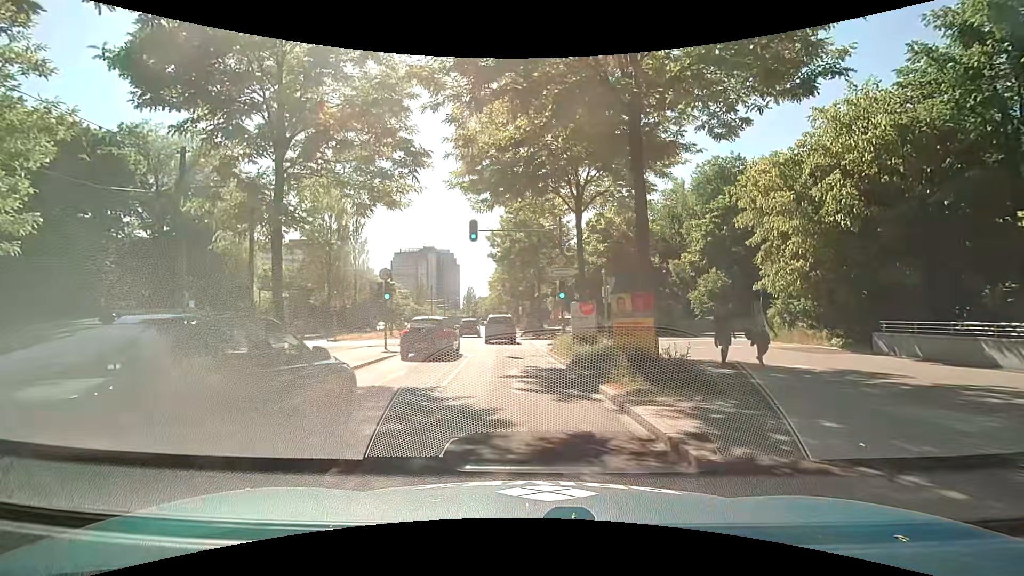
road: secondary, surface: asphalt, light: Day
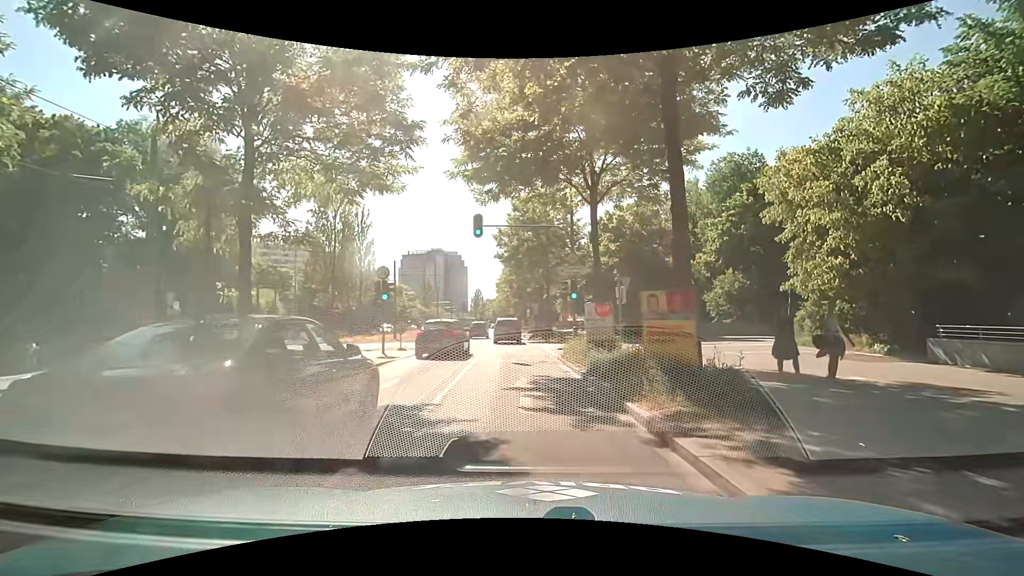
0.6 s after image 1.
(+0.1, +1.9) m; +1°
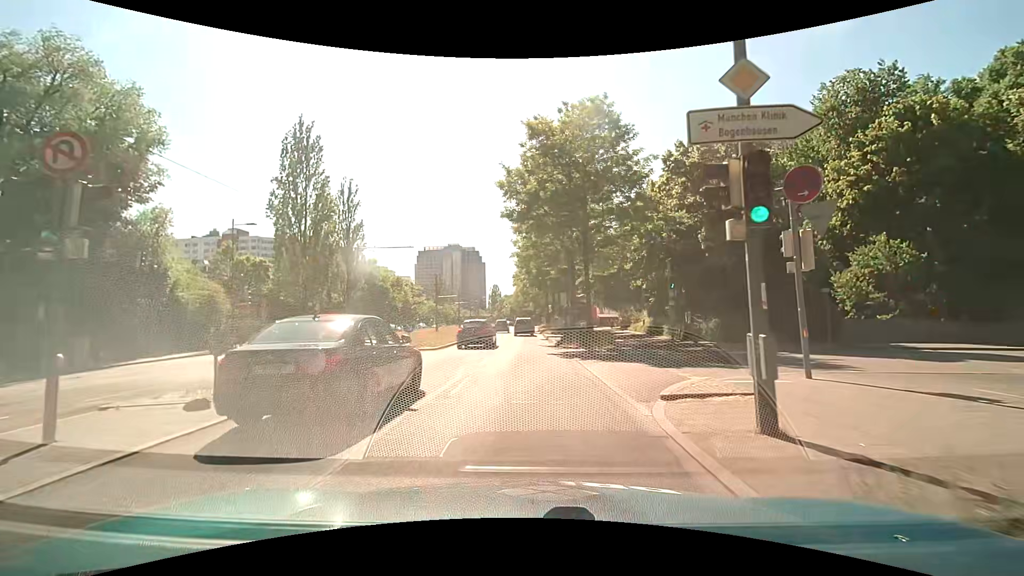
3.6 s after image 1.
(-0.3, +16.5) m; -2°
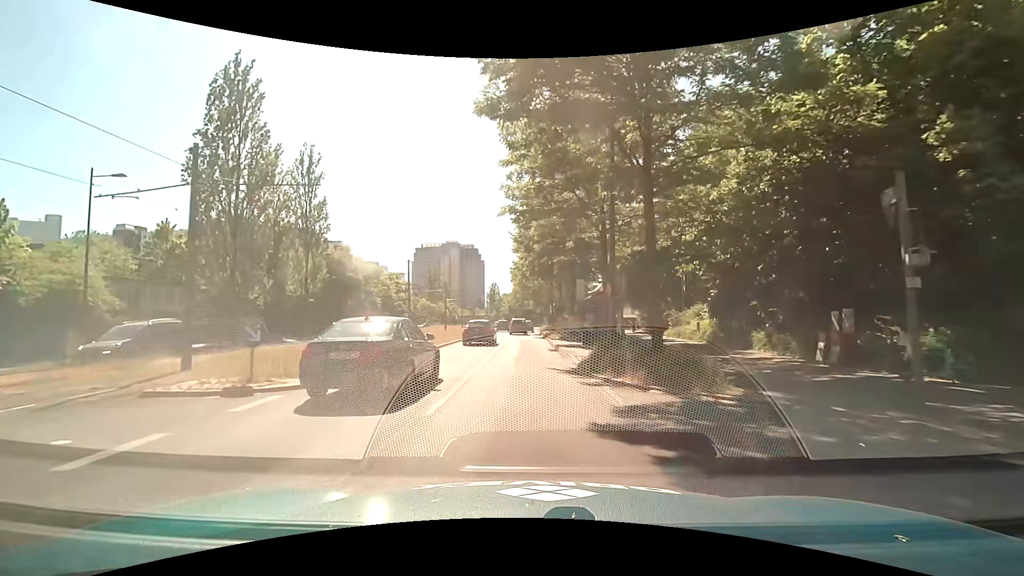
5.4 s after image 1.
(0.0, +13.8) m; -1°
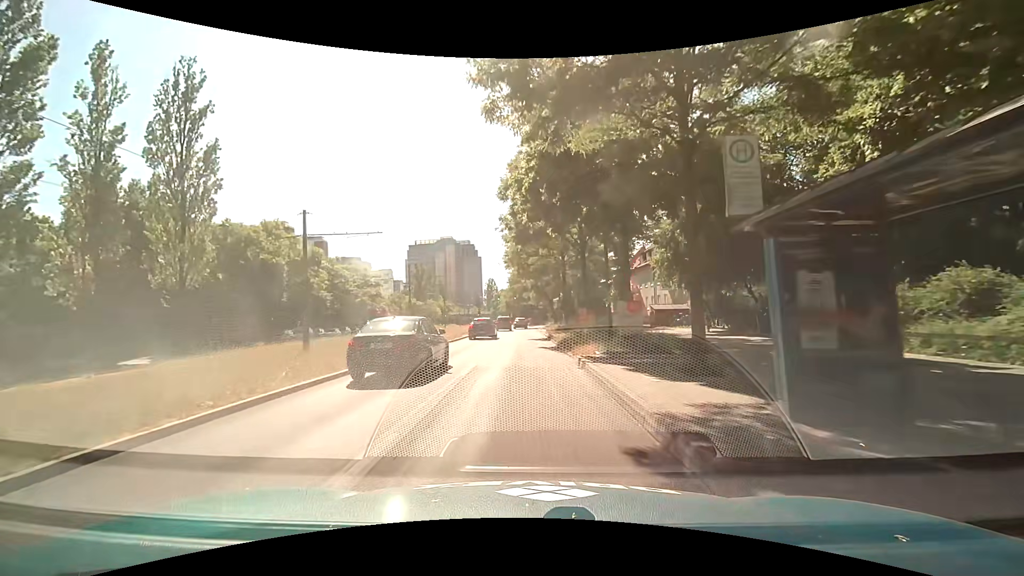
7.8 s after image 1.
(+0.4, +21.4) m; +2°
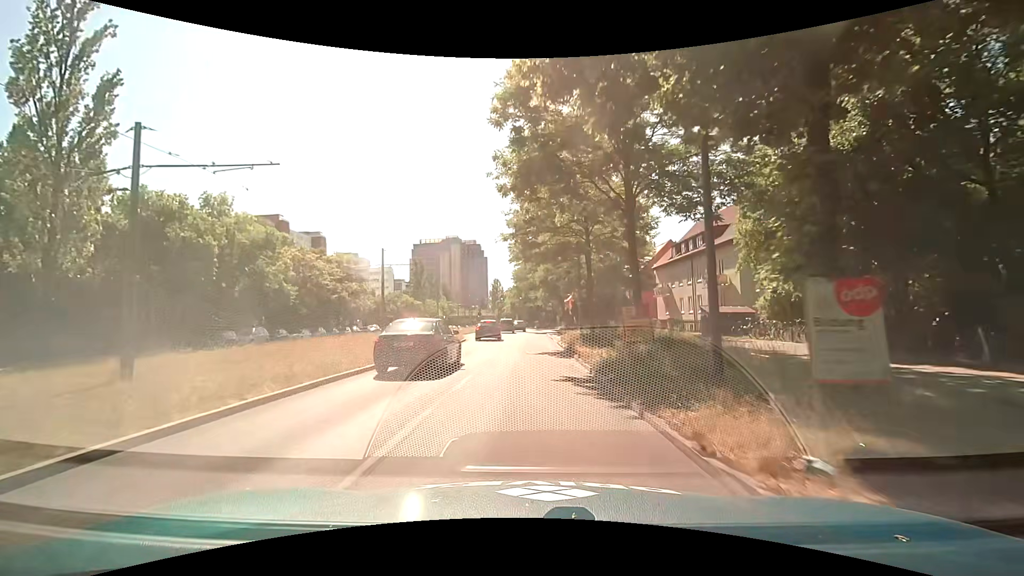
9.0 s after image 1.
(-0.2, +11.5) m; -1°
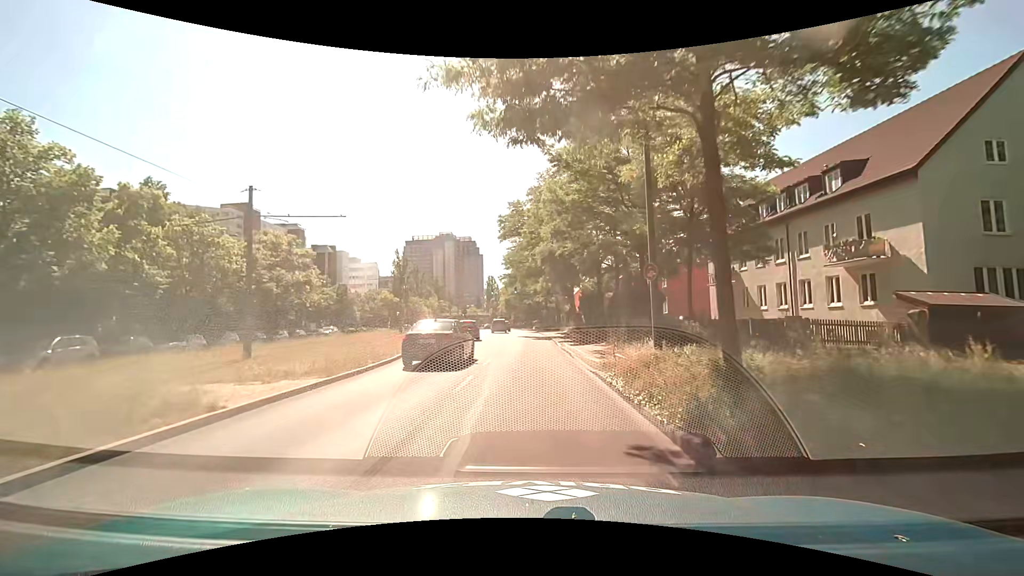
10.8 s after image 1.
(0.0, +18.3) m; 0°
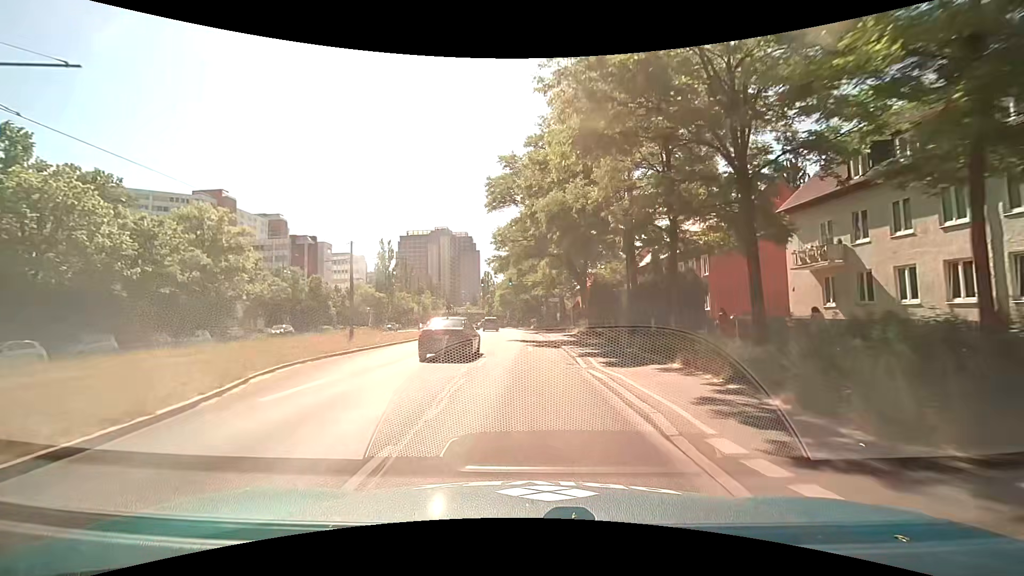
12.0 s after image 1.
(+0.1, +12.9) m; +1°
(0, +10) (0, +20) (0, +30) (-1, +40) (-1, +50) (-2, +60) (-3, +70) (-4, +80) (-5, +90) (-7, +100) m
